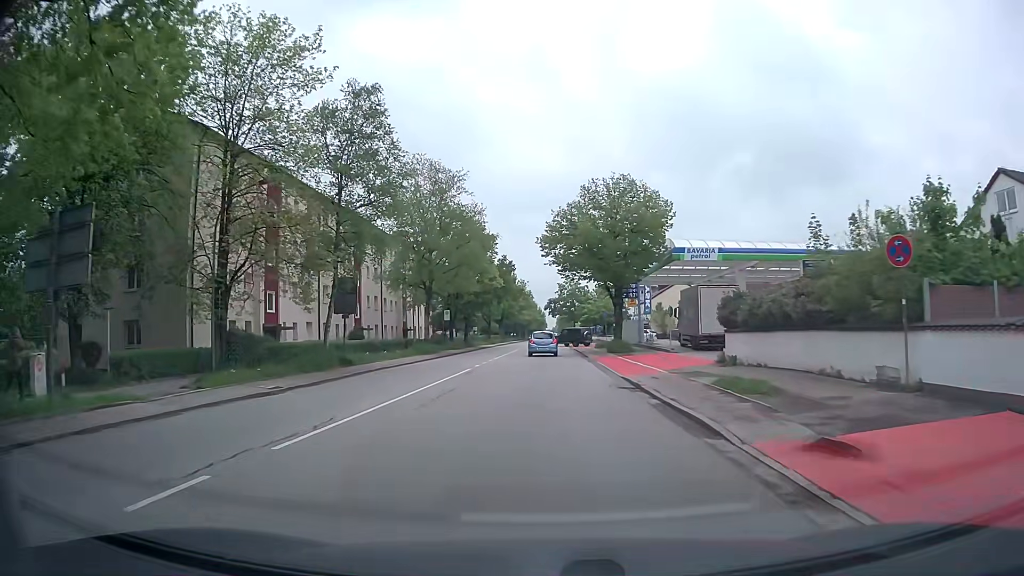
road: secondary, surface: asphalt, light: Day
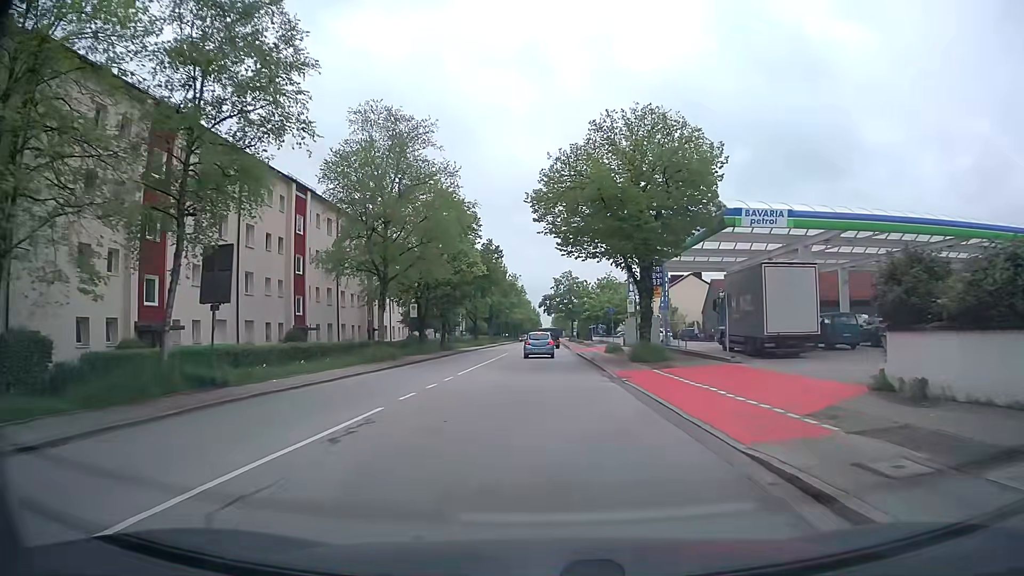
(+0.1, +13.2) m; +1°
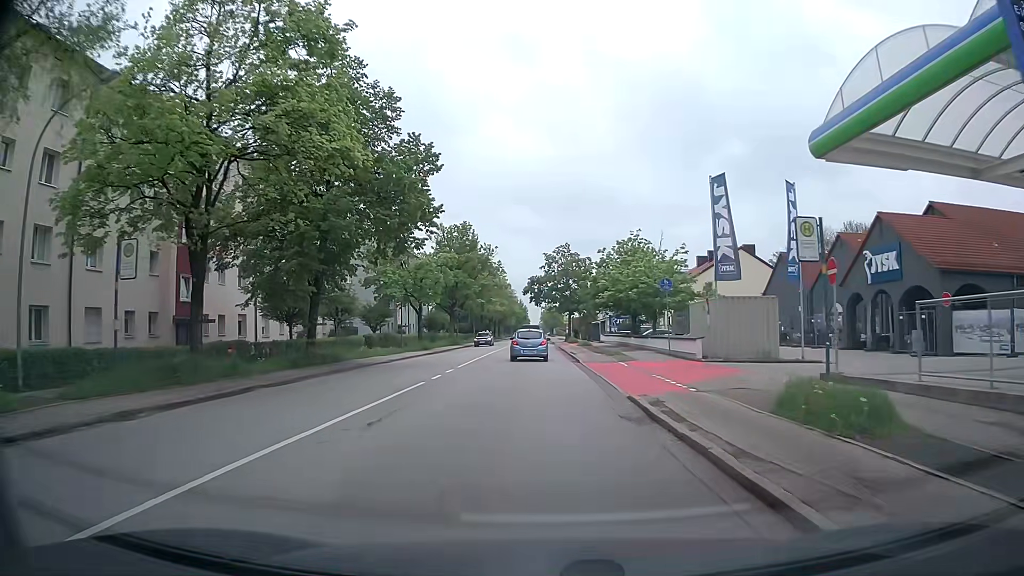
(+0.3, +33.3) m; +1°
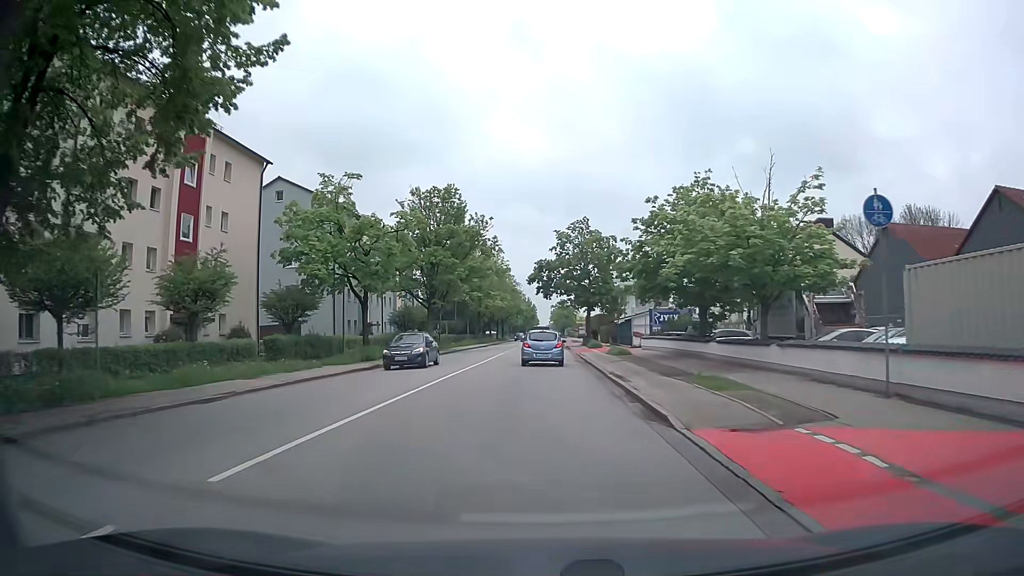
(-0.2, +19.8) m; -1°
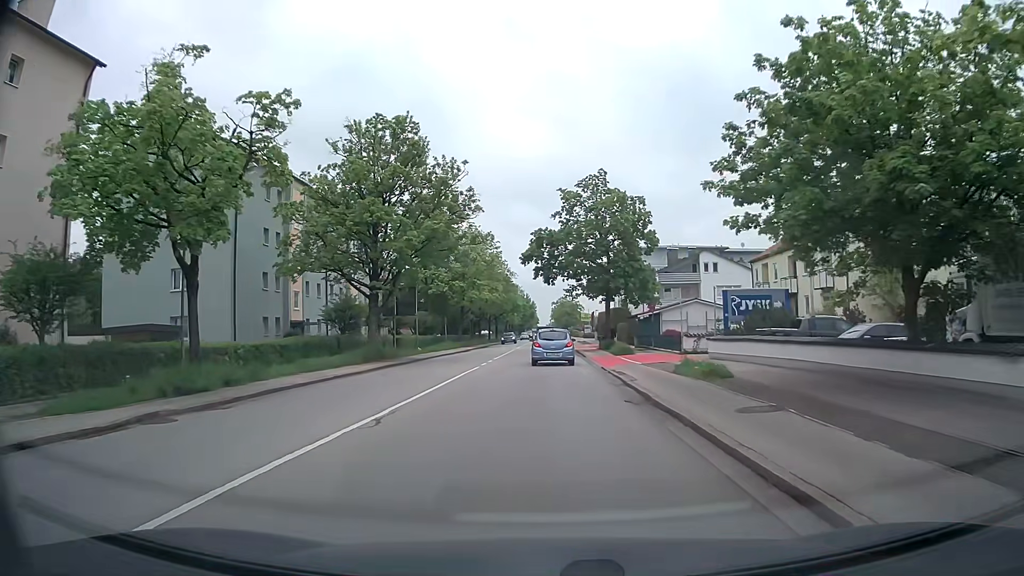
(-0.2, +18.8) m; -1°
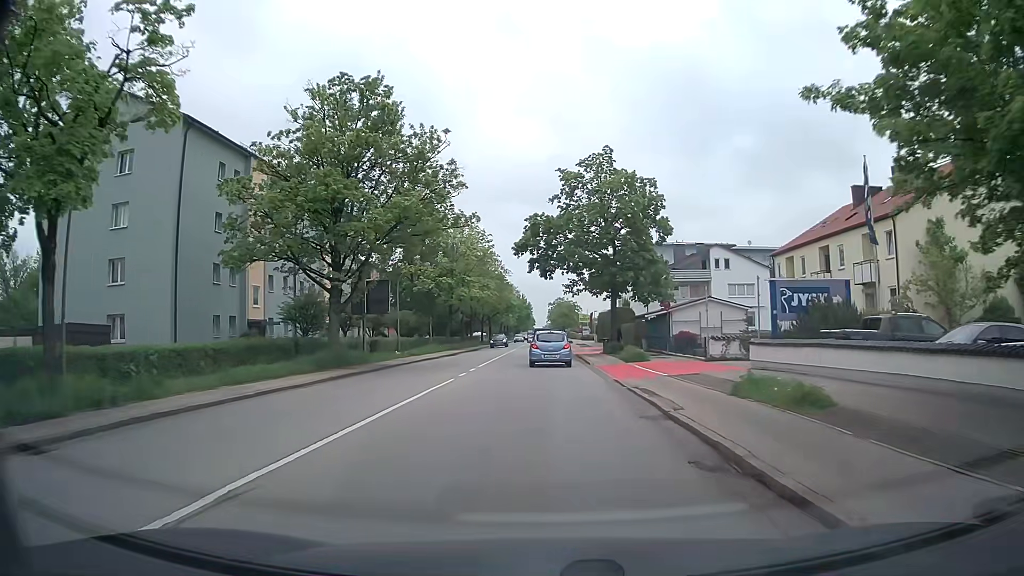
(0.0, +6.3) m; 0°
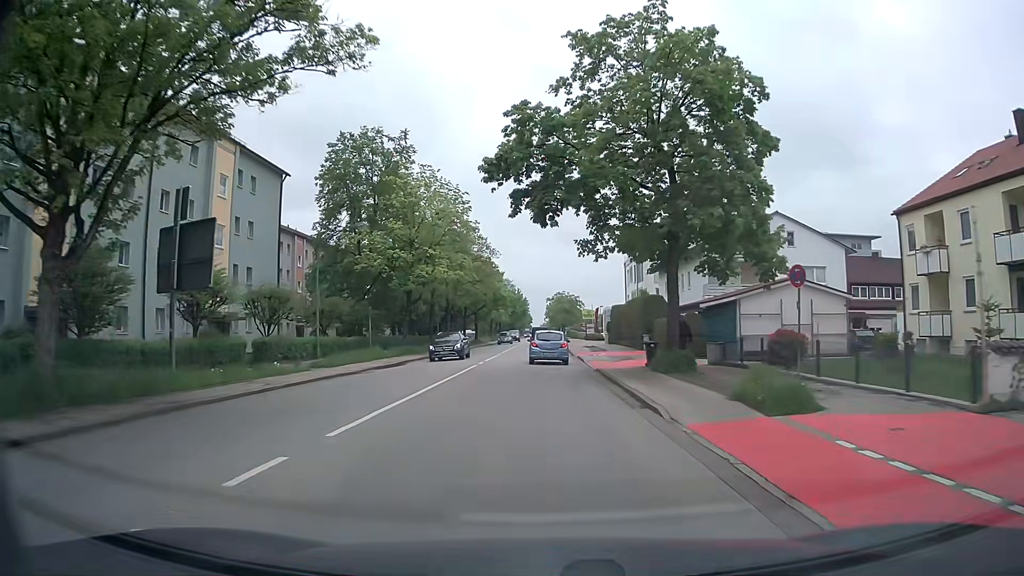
(+0.2, +19.2) m; +1°
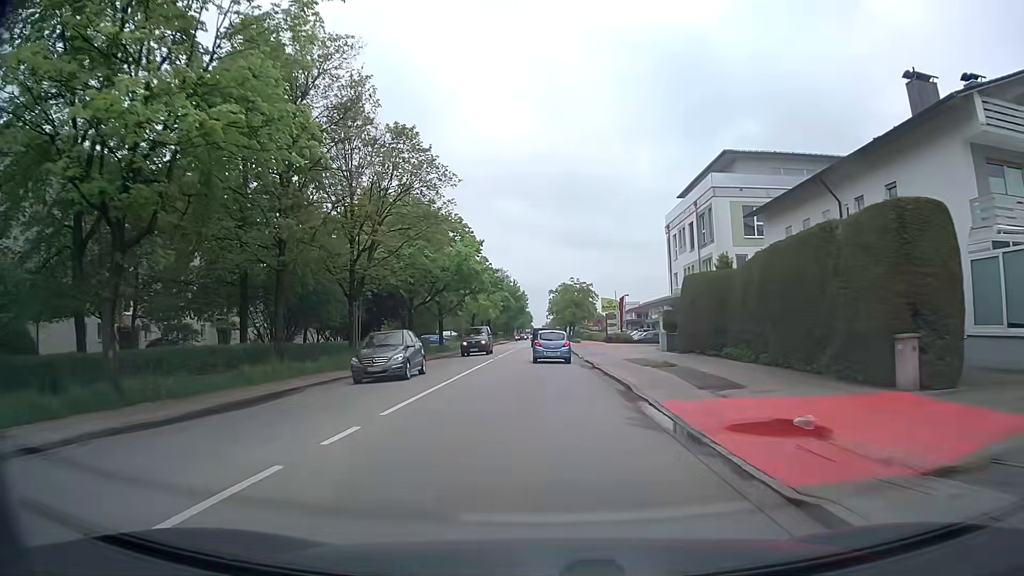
(-0.2, +33.6) m; 0°
(0, +10) (0, +20) (0, +30) (0, +40) (0, +50) (0, +60) (0, +70) (0, +80) (0, +90) (0, +100) m
